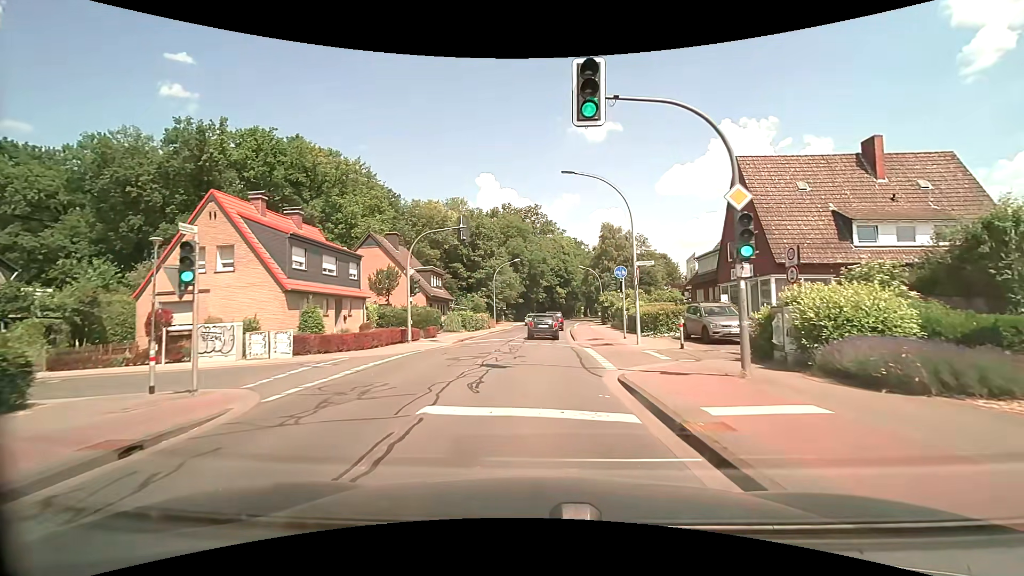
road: tertiary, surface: asphalt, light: Day
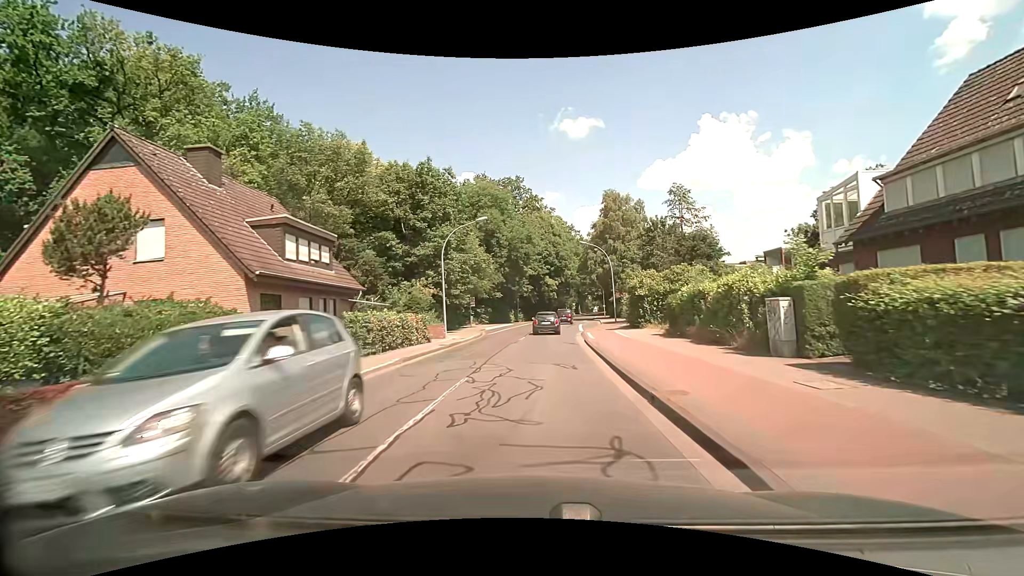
(+0.3, +24.8) m; +1°
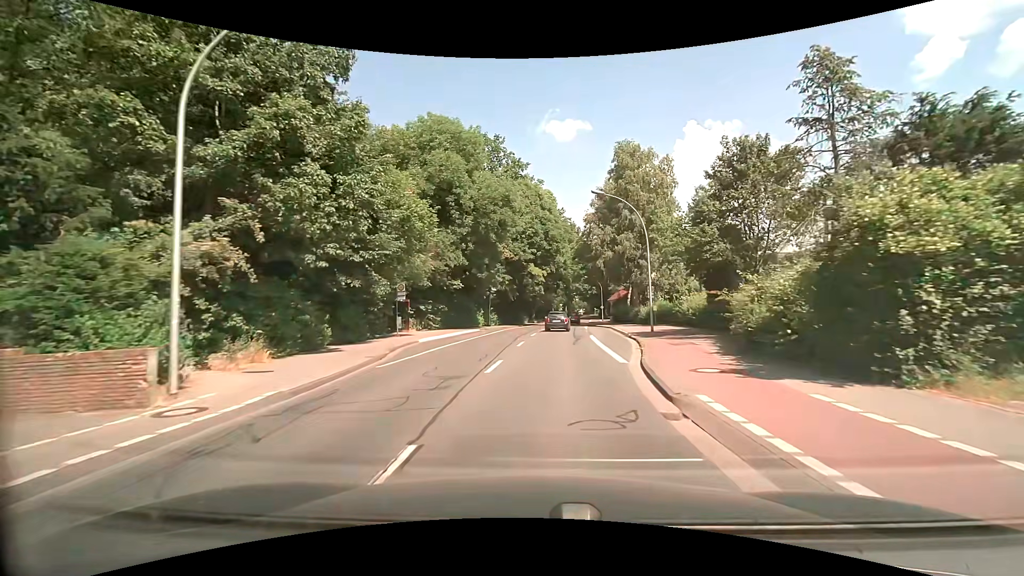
(+0.7, +23.8) m; +3°
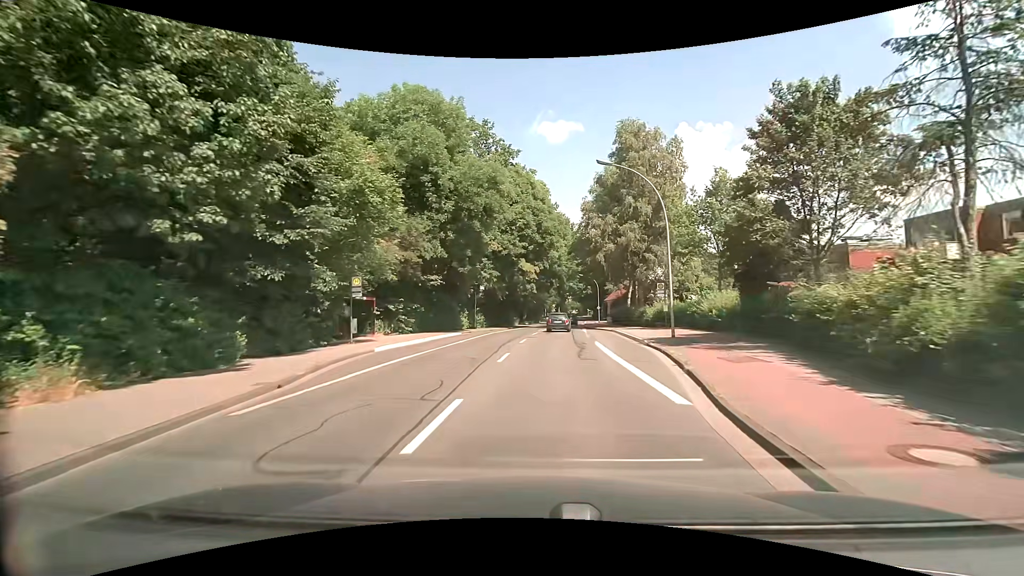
(+0.1, +6.4) m; +1°
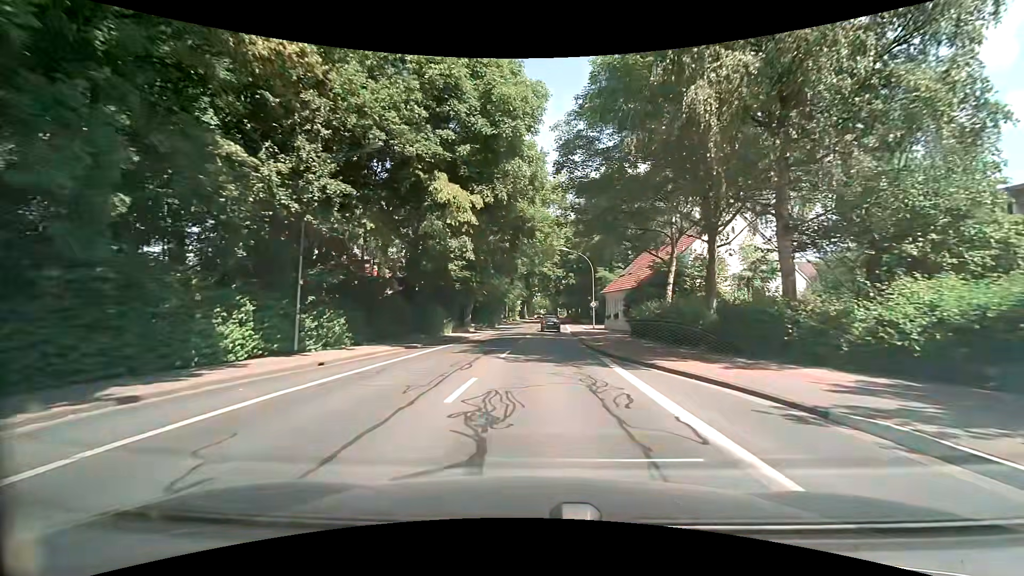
(+1.3, +33.3) m; +4°
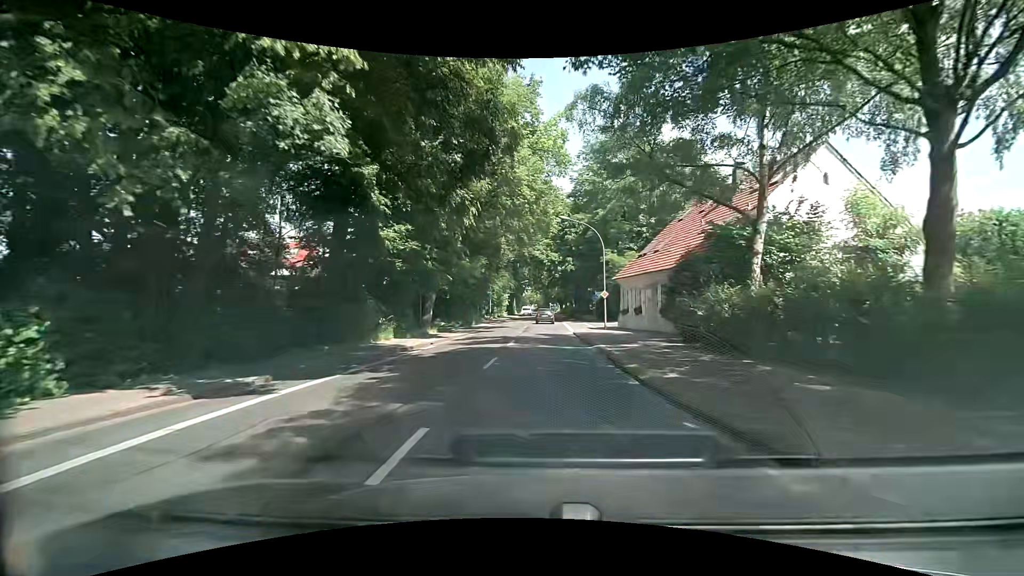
(+0.3, +13.9) m; +1°
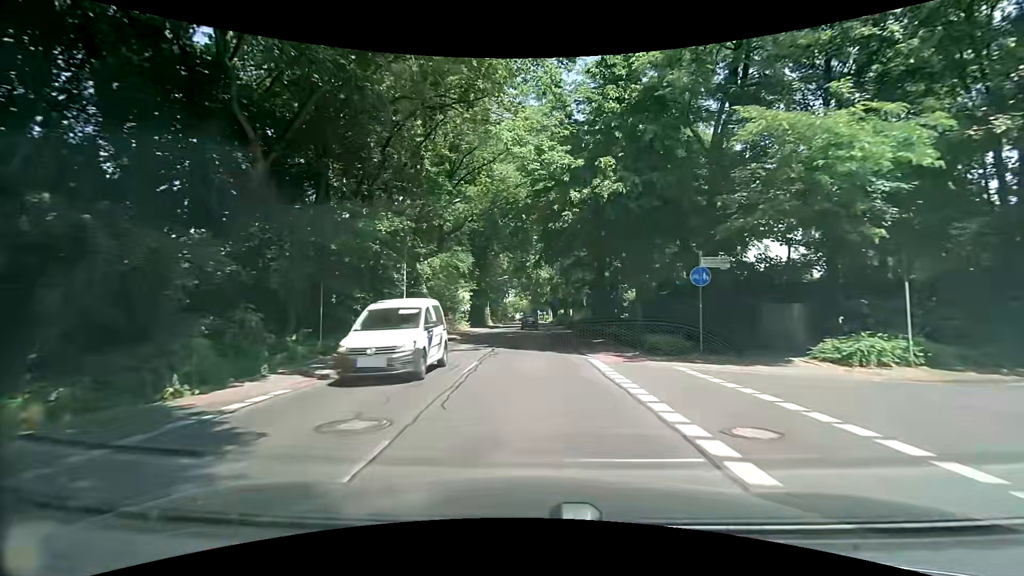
(+1.1, +36.7) m; +2°
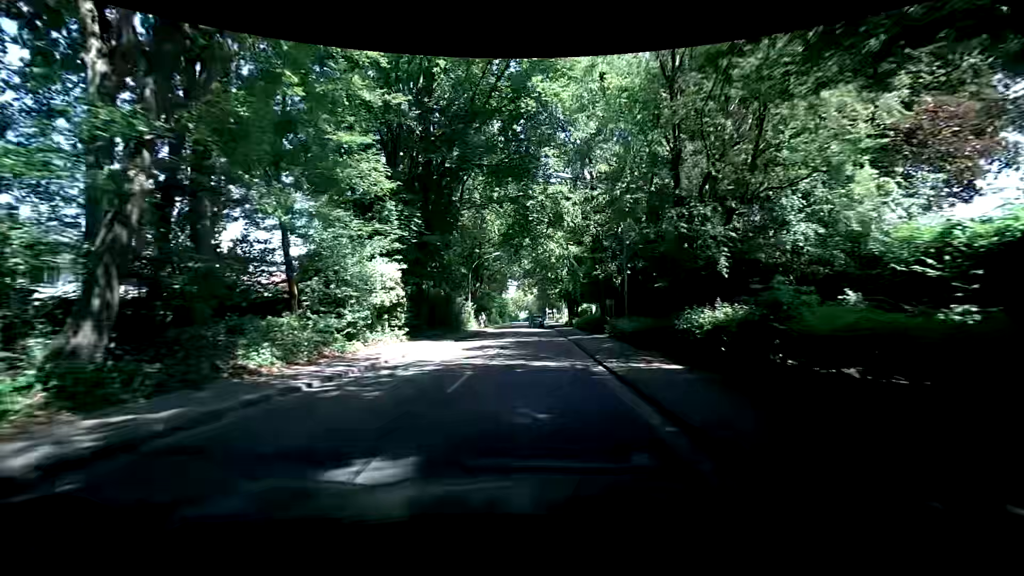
(-0.3, +30.0) m; 0°
(0, +10) (0, +20) (0, +30) (0, +40) (0, +50) (0, +60) (-1, +70) (-1, +80) (-1, +90) (-1, +100) m
